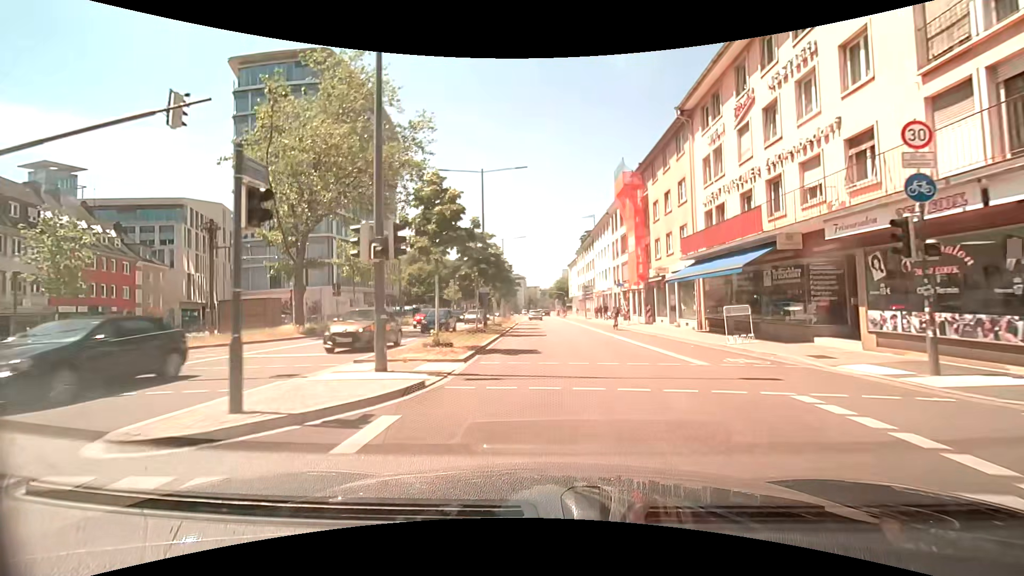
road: primary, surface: asphalt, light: Day
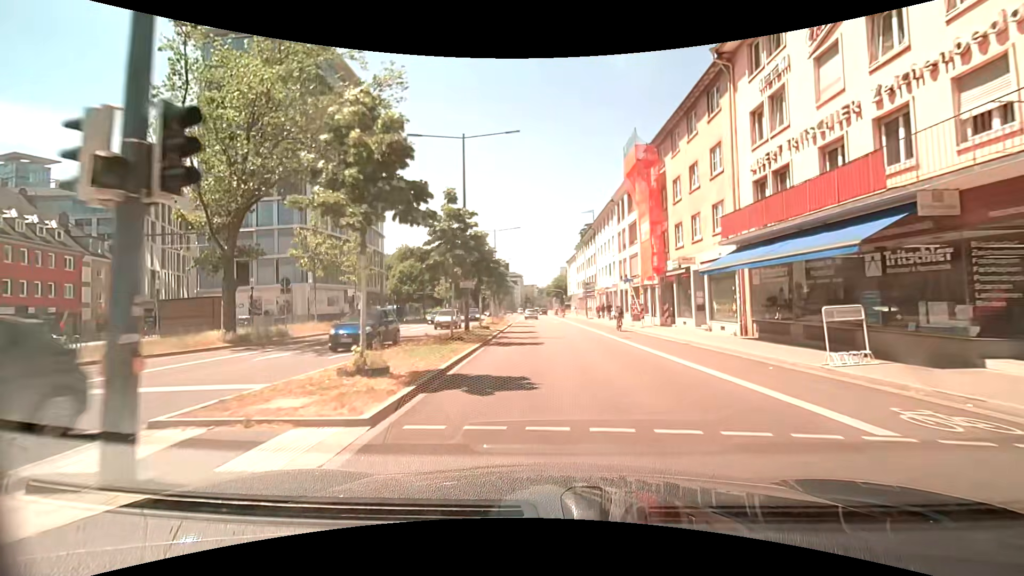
(+0.1, +6.4) m; +1°
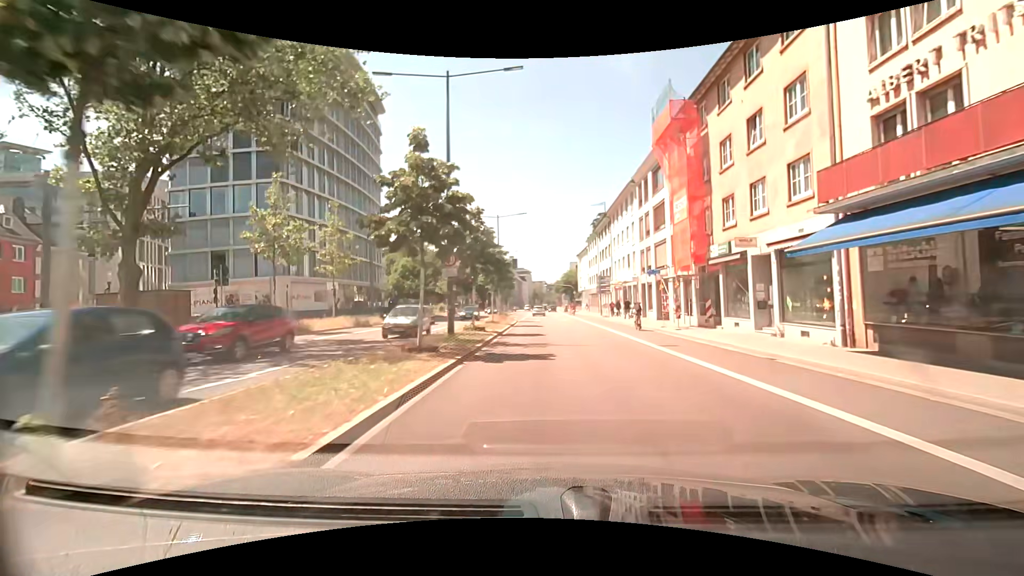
(-0.1, +6.4) m; -1°
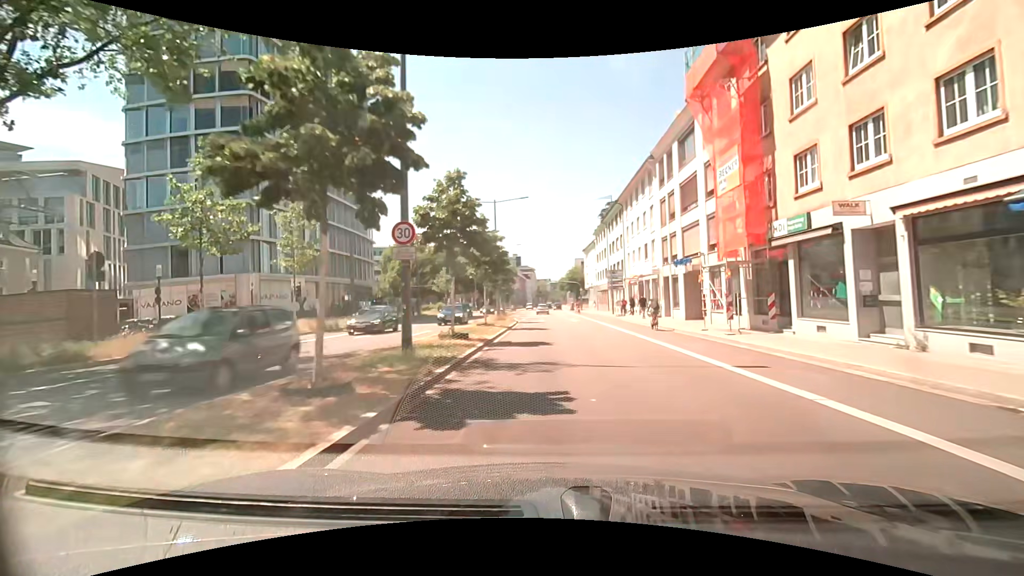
(0.0, +6.4) m; -1°
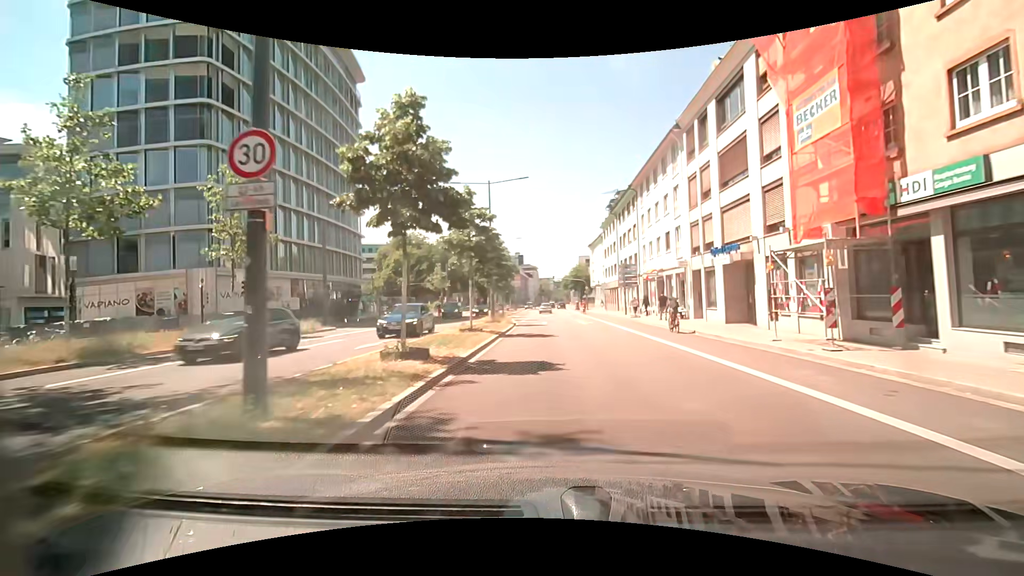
(0.0, +6.4) m; 0°
